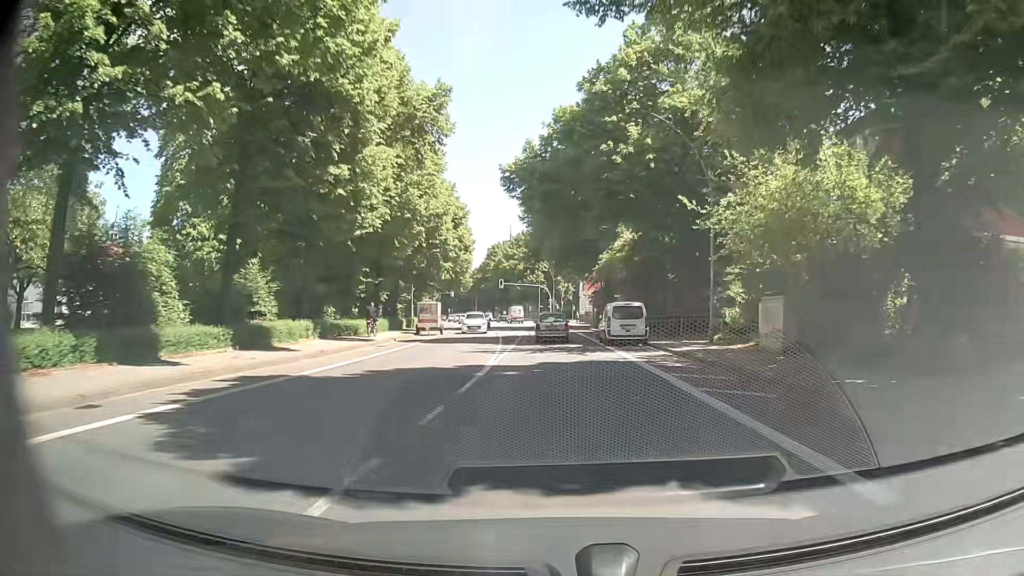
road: primary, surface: asphalt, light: Day
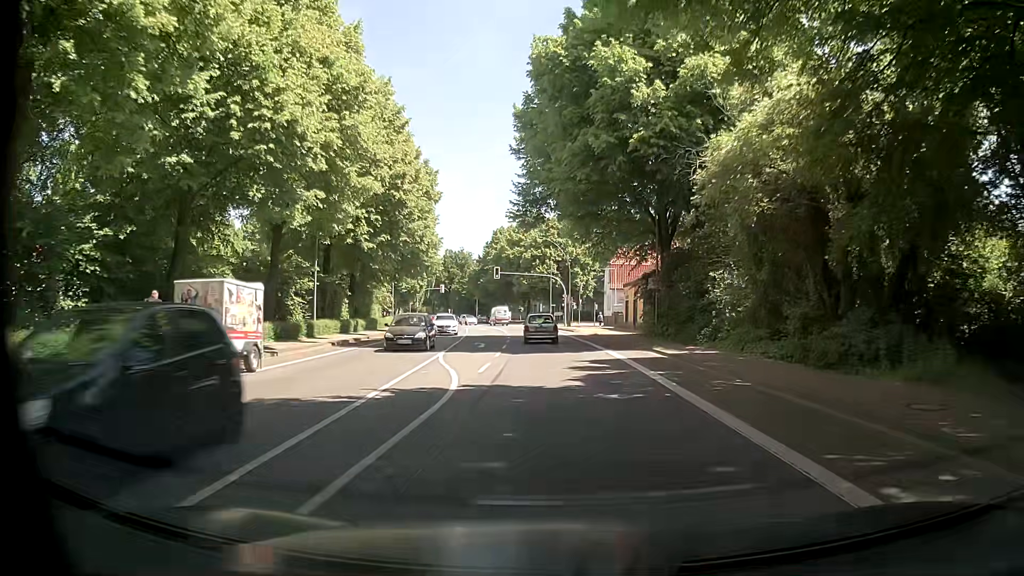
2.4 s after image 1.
(-0.3, +30.4) m; -1°
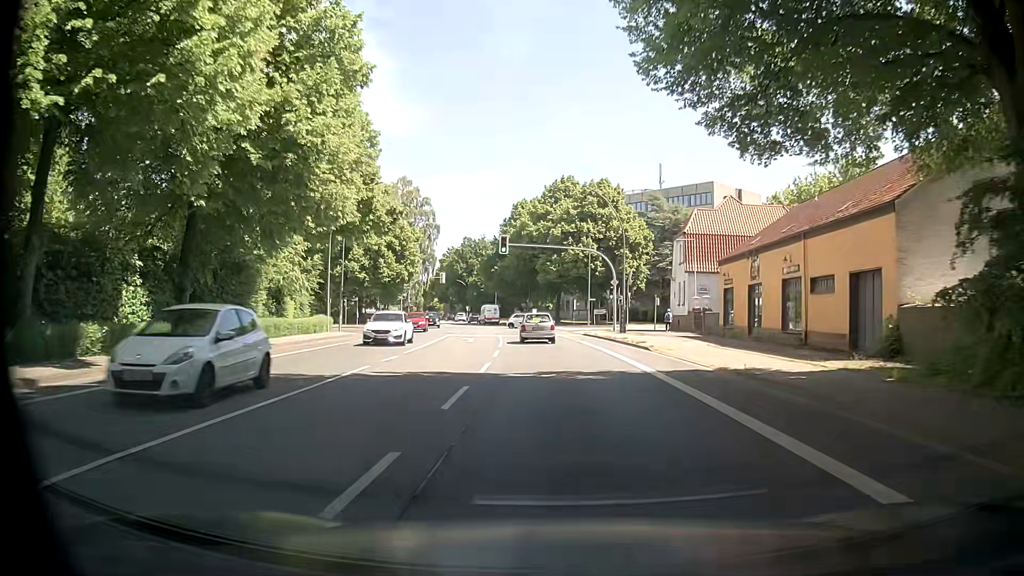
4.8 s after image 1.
(-0.7, +30.4) m; -3°
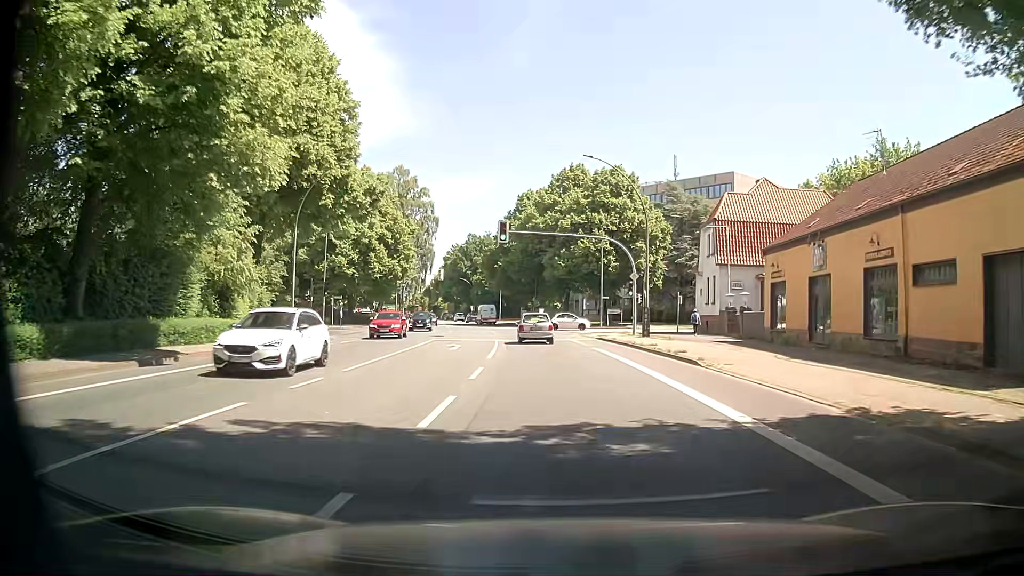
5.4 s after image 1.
(0.0, +7.6) m; 0°
